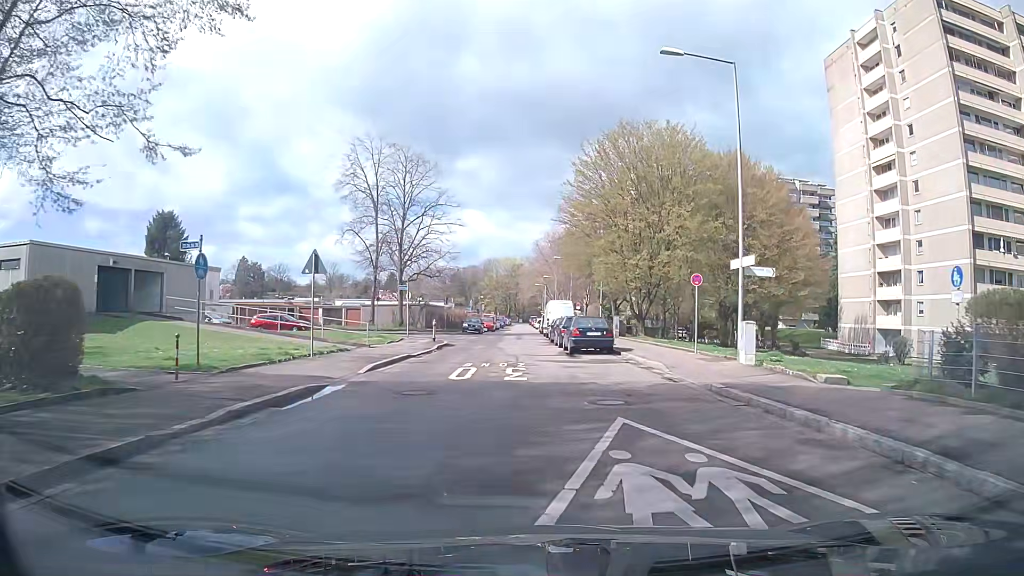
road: residential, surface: asphalt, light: Day
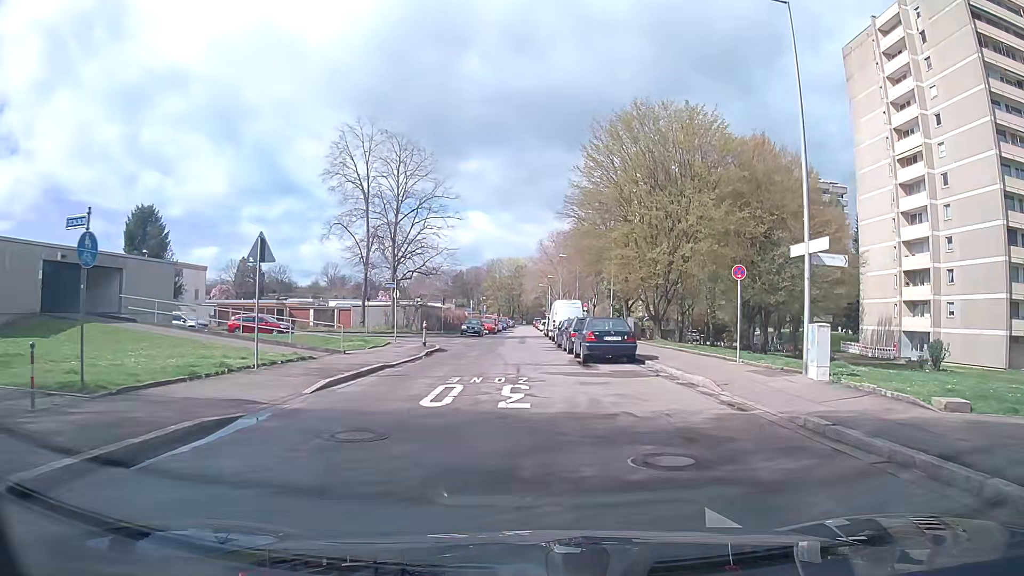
(0.0, +4.5) m; +1°
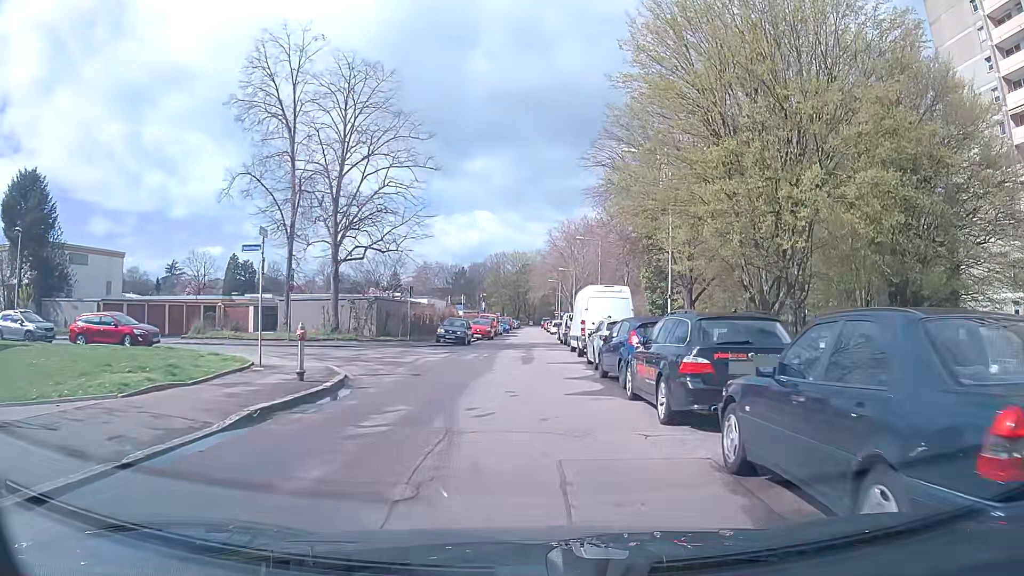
(-0.3, +18.0) m; -1°
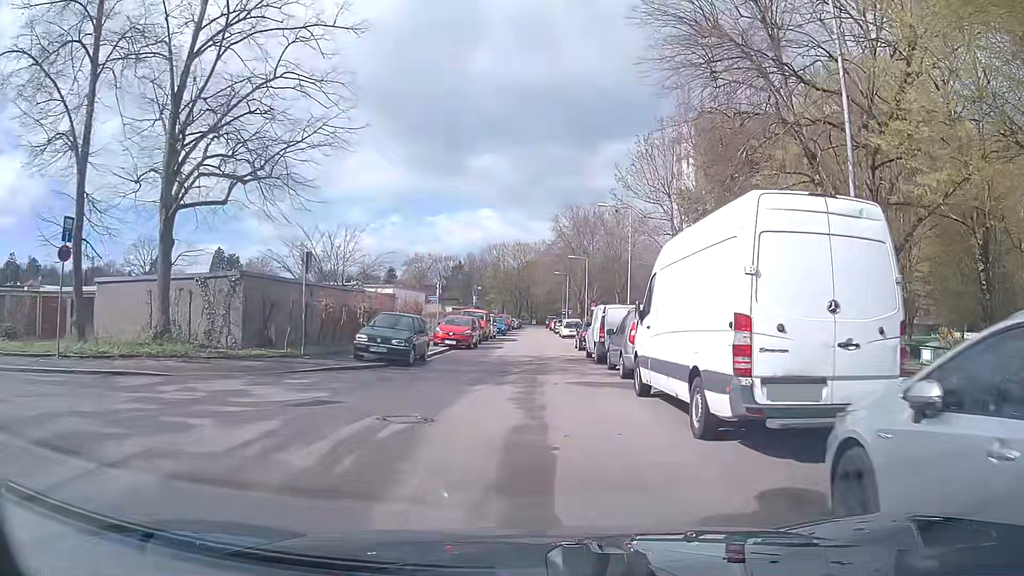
(0.0, +17.9) m; 0°
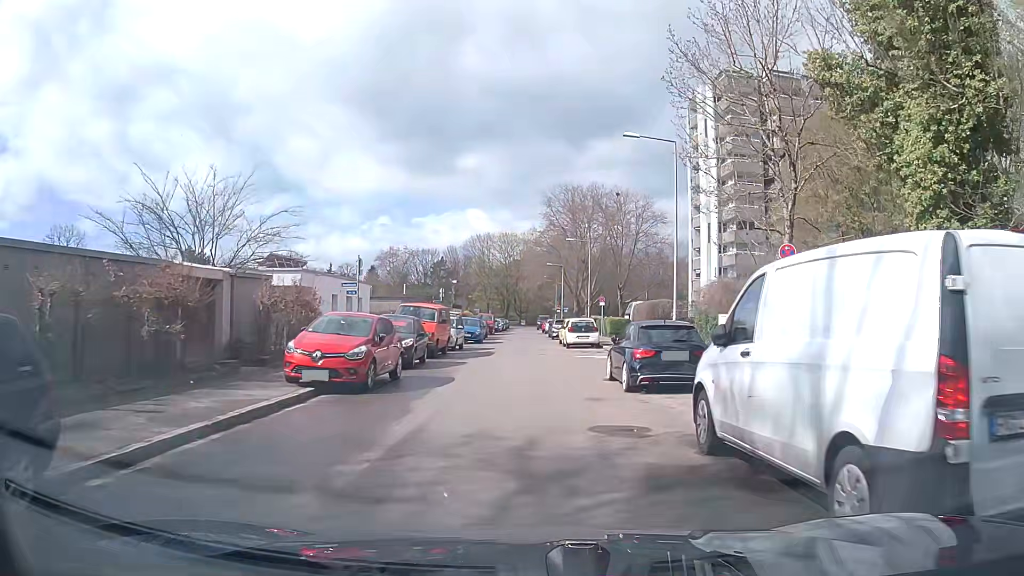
(+0.2, +17.8) m; +1°
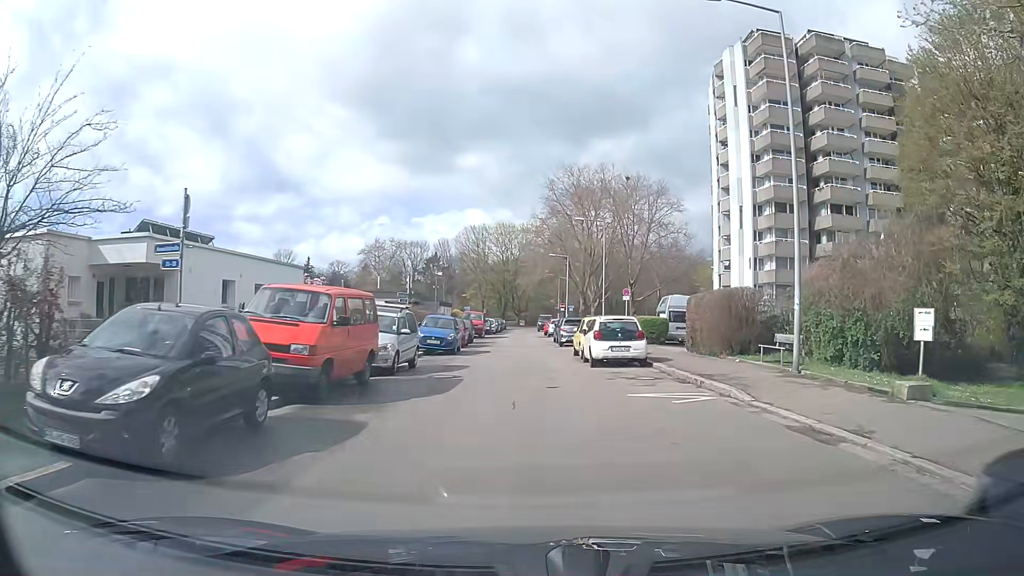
(+0.1, +13.4) m; 0°
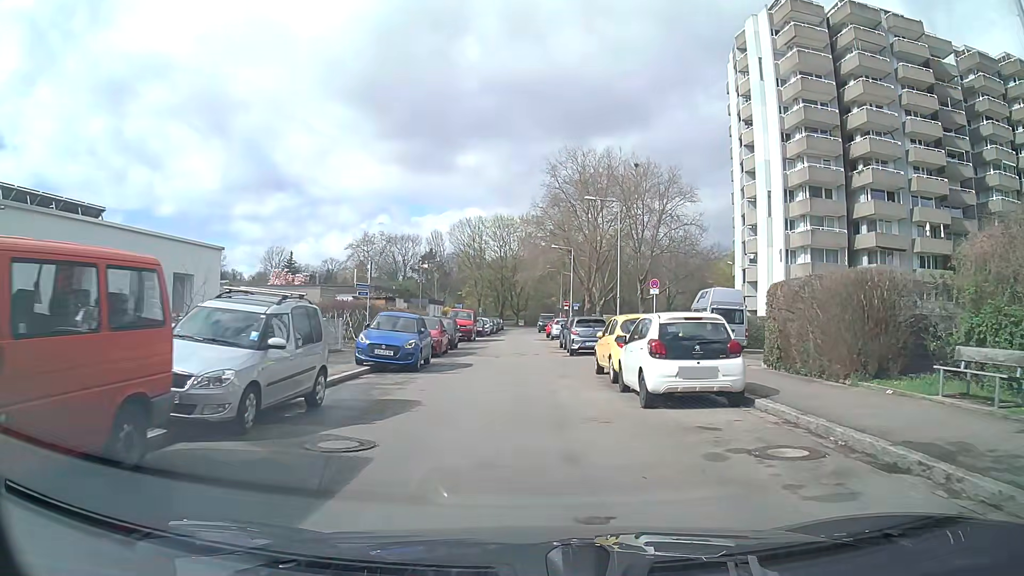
(0.0, +8.9) m; 0°
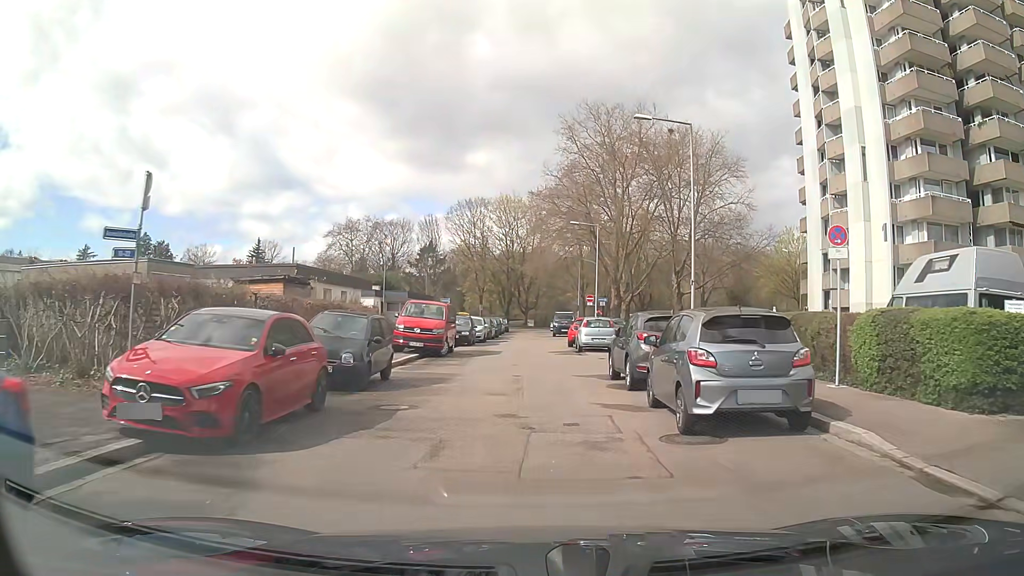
(-0.2, +17.8) m; -1°
(0, +10) (0, +20) (0, +30) (+1, +40) (+5, +49) (+11, +57) (+17, +65) (+24, +73) (+26, +82) (+22, +91) m
